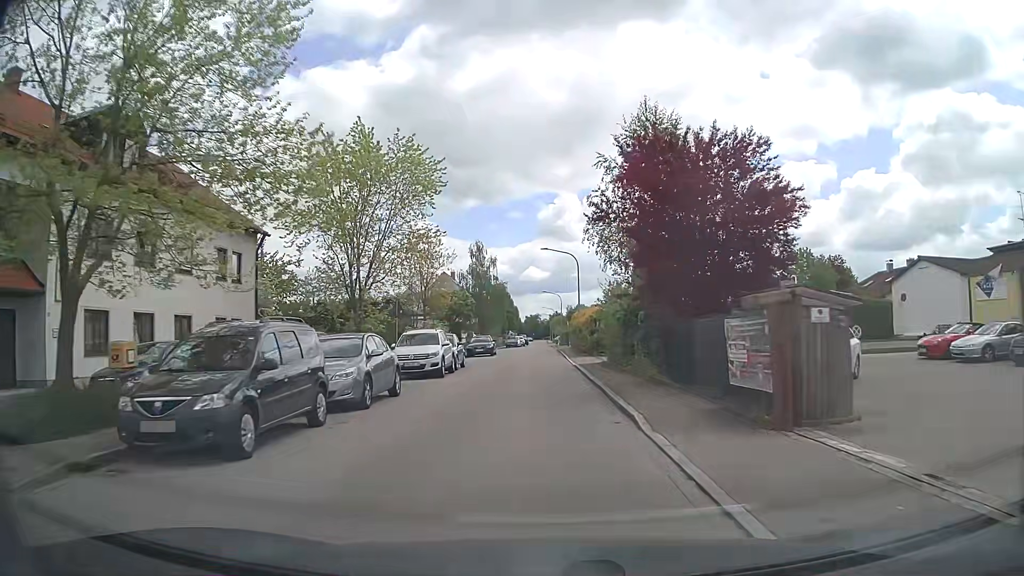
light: Day
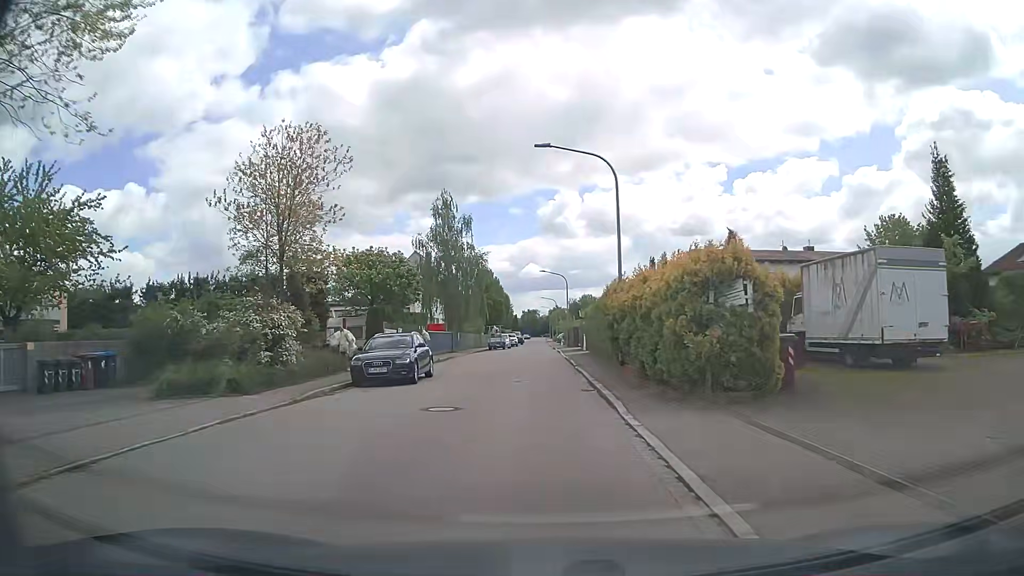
(-0.1, +27.5) m; 0°
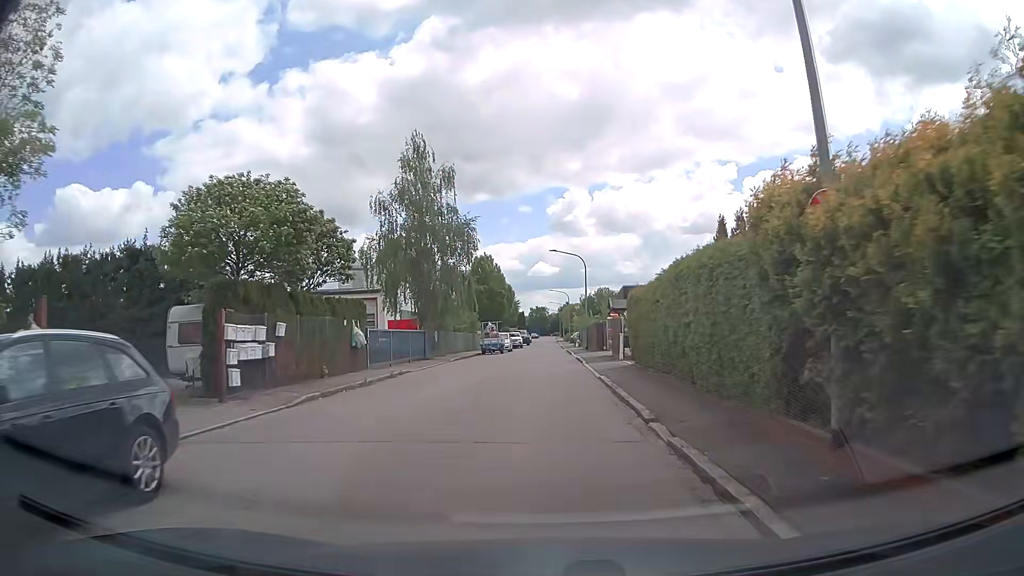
(-0.2, +16.2) m; -1°
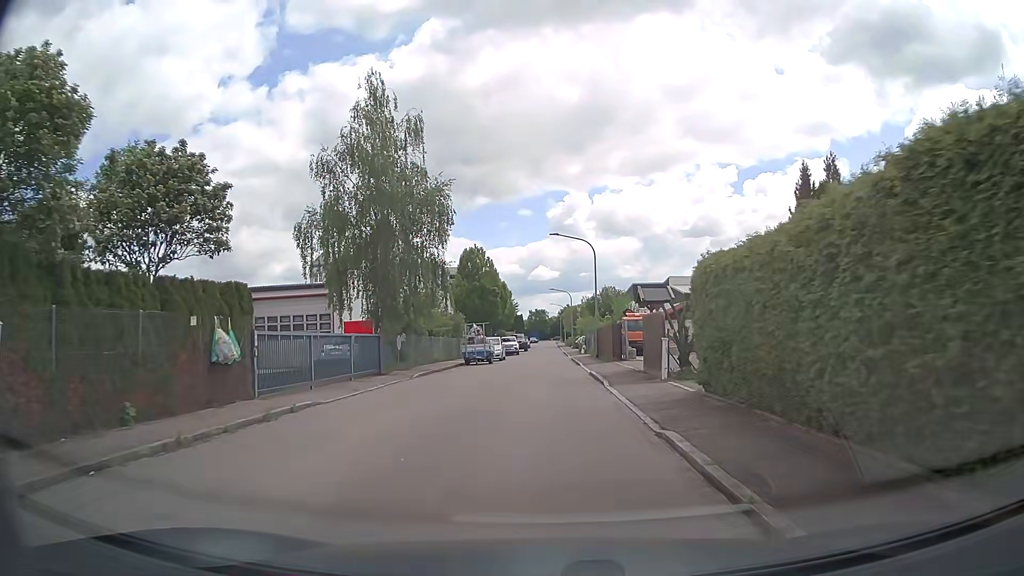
(0.0, +10.3) m; 0°
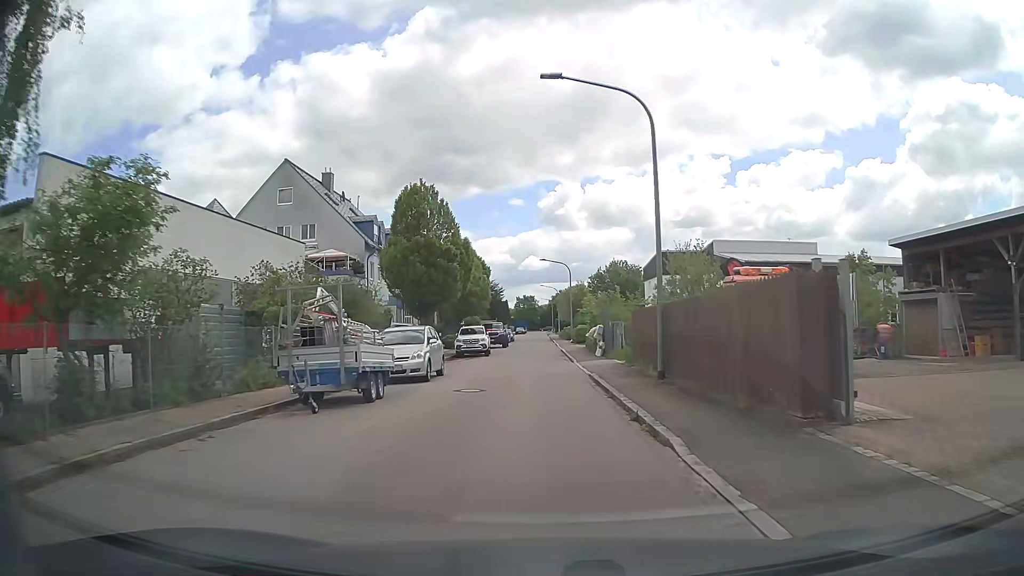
(+0.2, +25.4) m; +1°
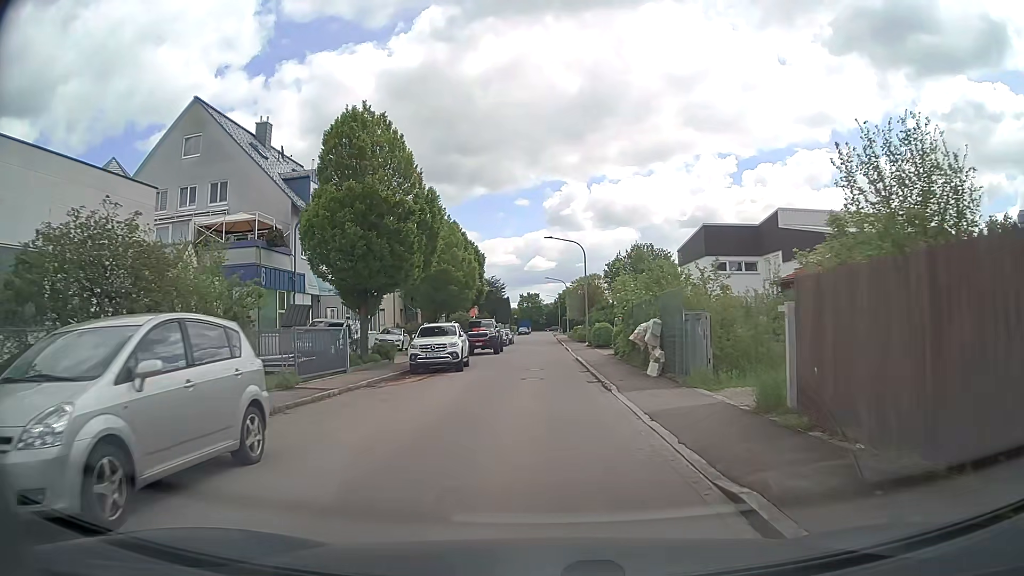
(-0.1, +14.7) m; 0°
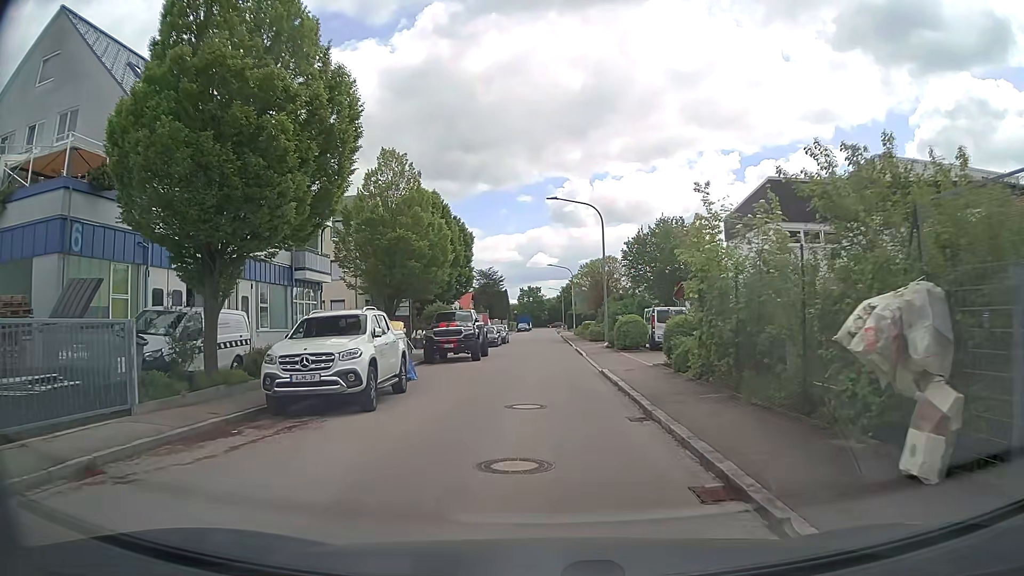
(-0.2, +12.8) m; -1°
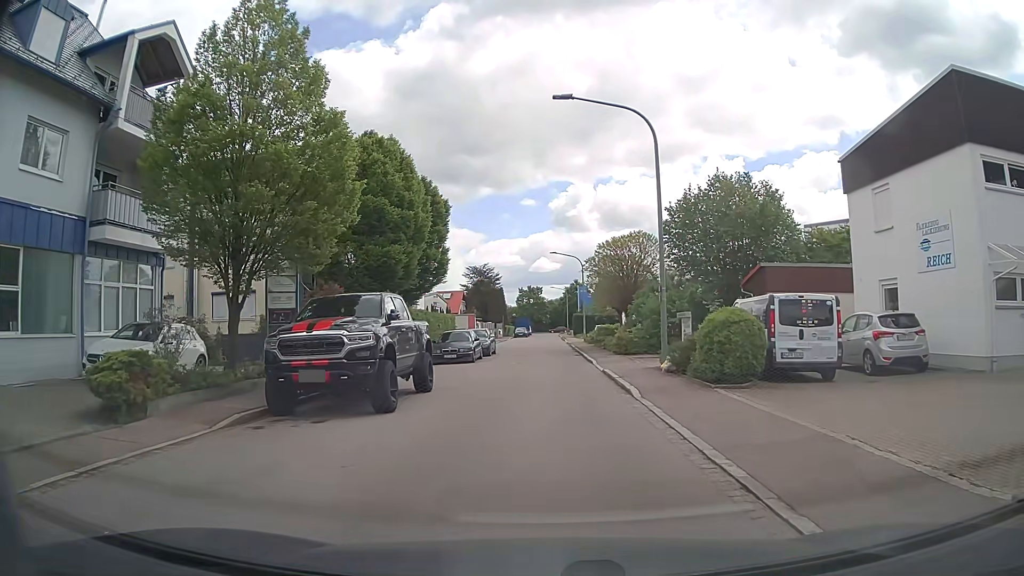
(-0.1, +15.4) m; 0°
